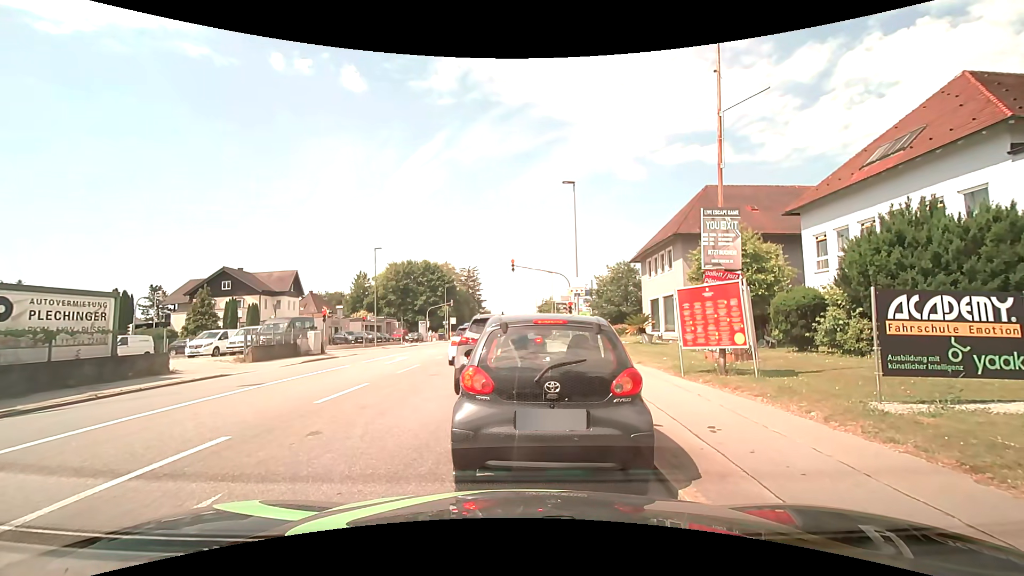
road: tertiary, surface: asphalt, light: Day
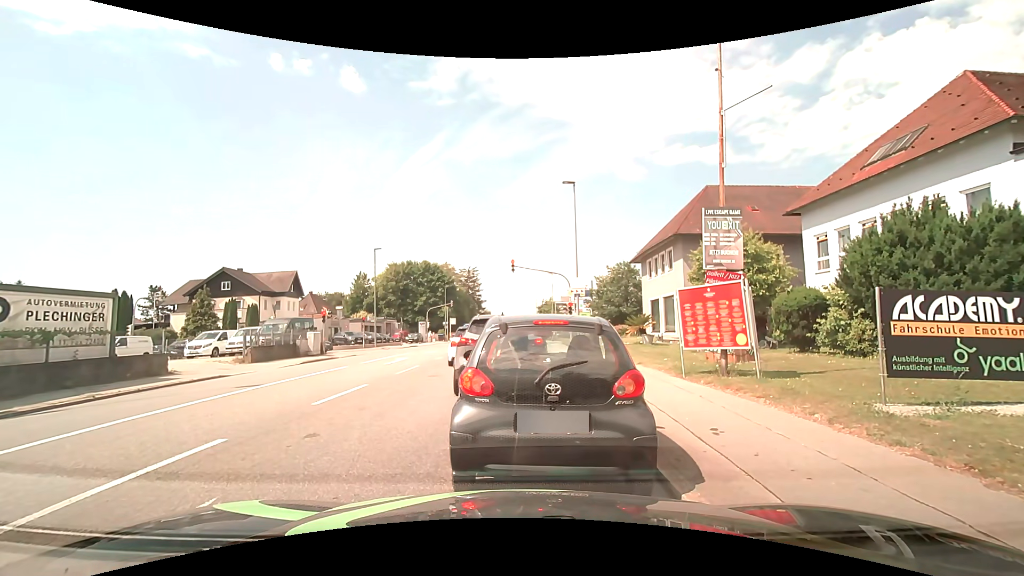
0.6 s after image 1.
(0.0, +0.1) m; 0°
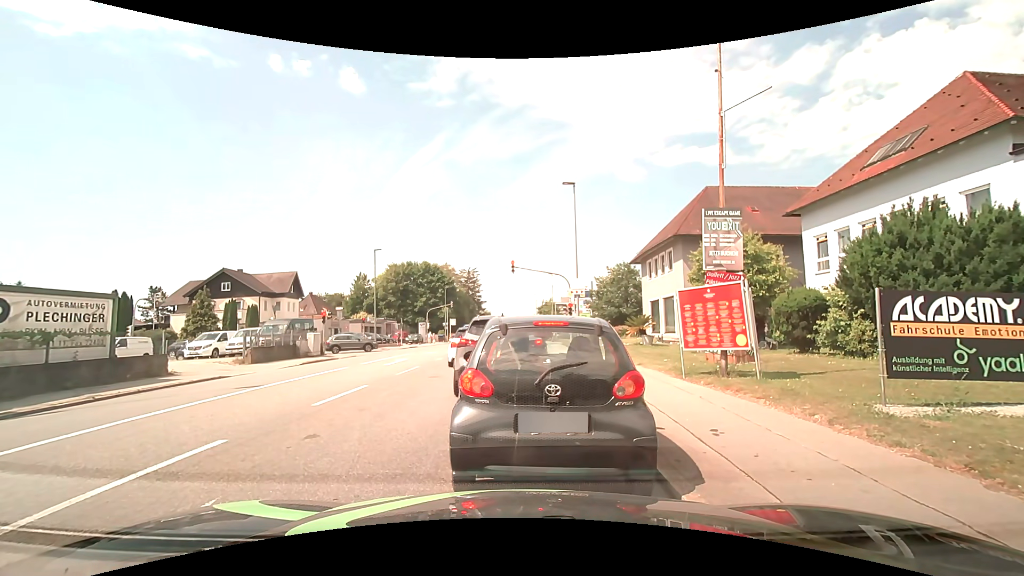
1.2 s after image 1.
(0.0, 0.0) m; 0°
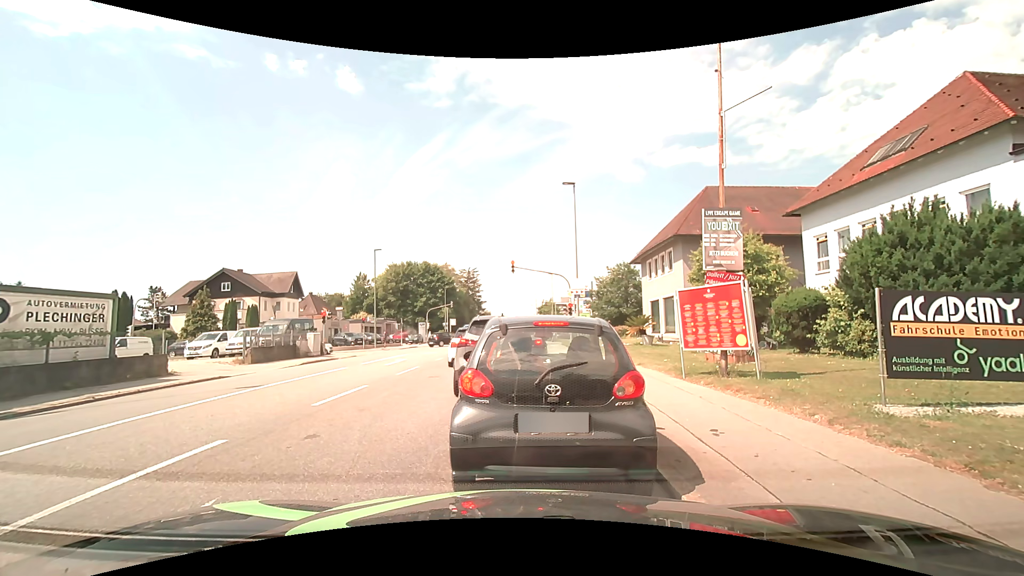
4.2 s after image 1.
(0.0, 0.0) m; 0°
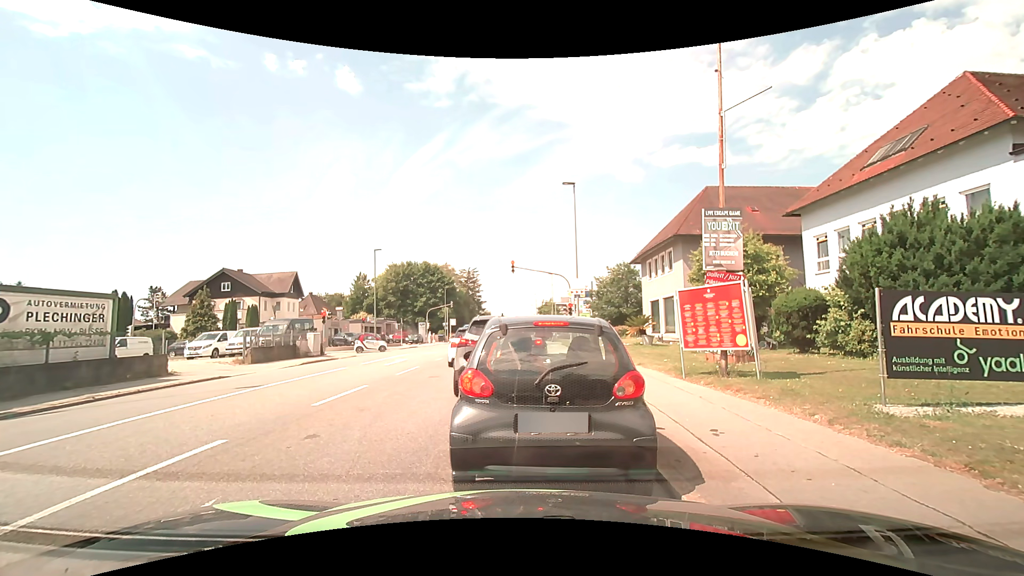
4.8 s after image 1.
(0.0, 0.0) m; 0°
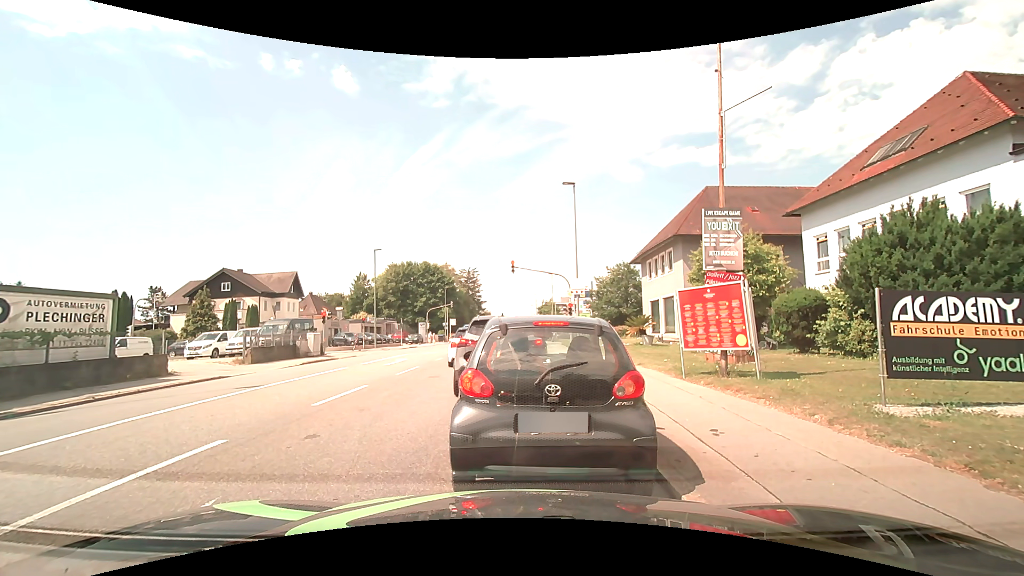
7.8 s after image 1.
(0.0, 0.0) m; 0°
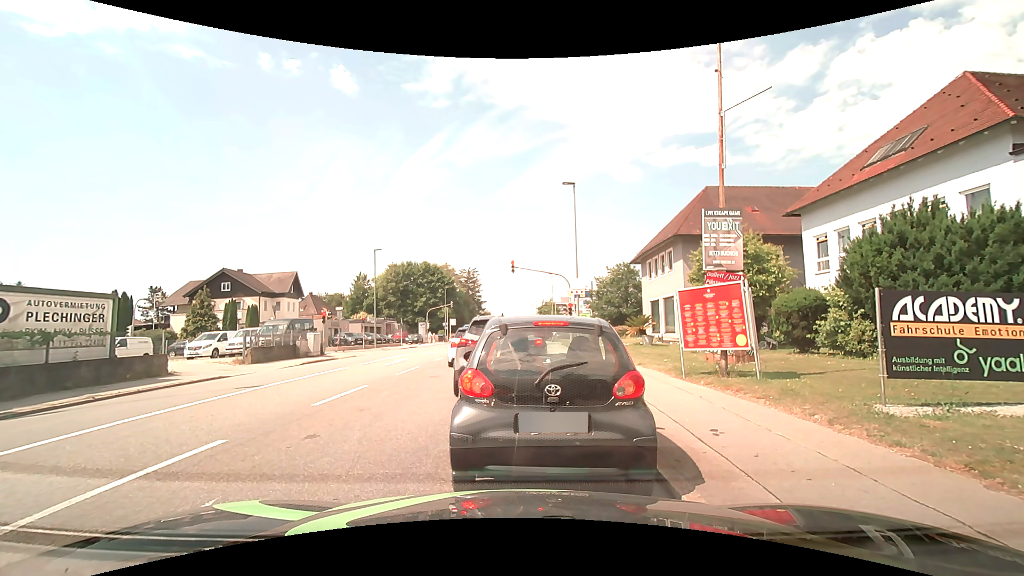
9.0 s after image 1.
(0.0, 0.0) m; 0°
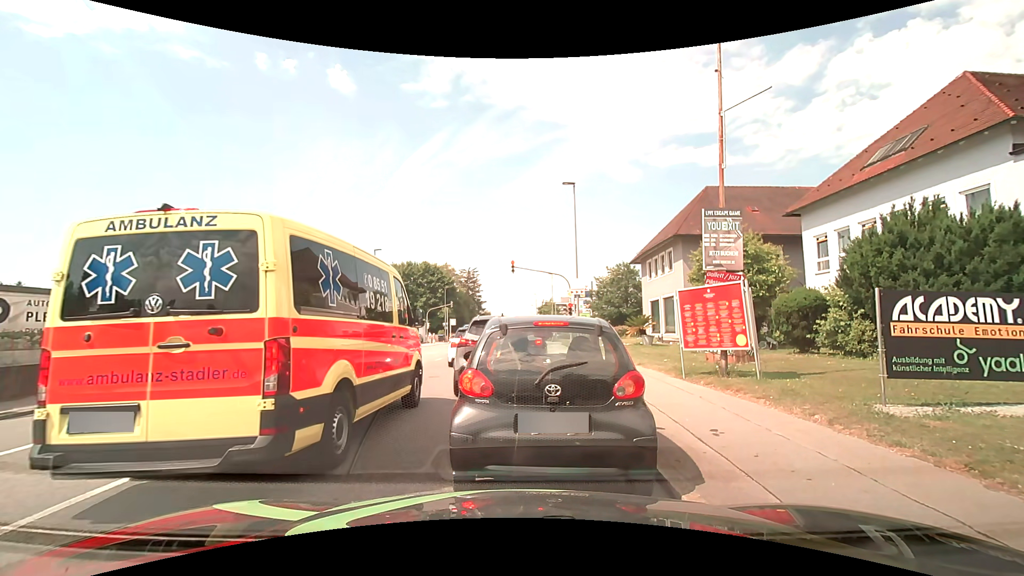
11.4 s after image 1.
(0.0, 0.0) m; 0°
